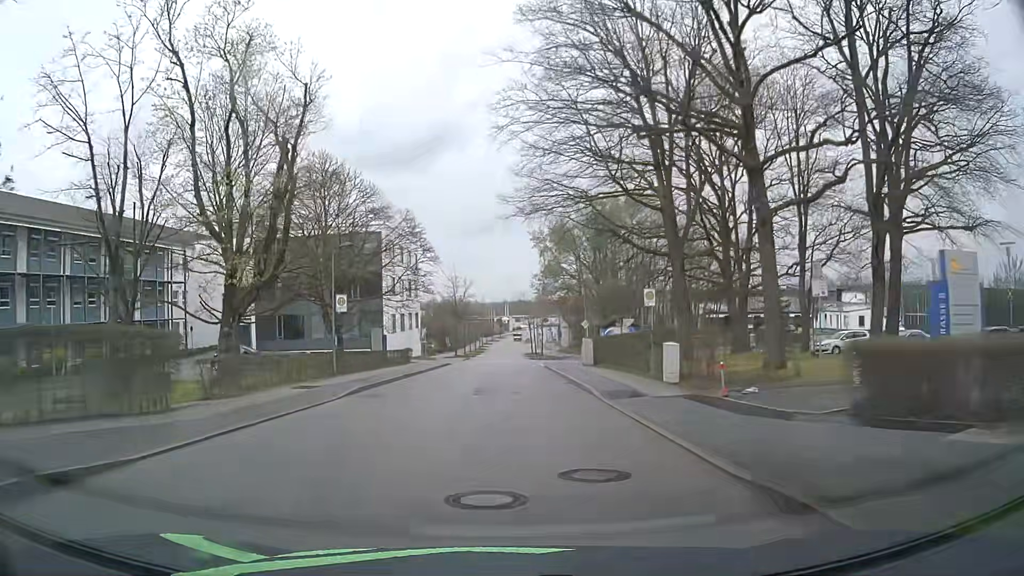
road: residential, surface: asphalt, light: Day
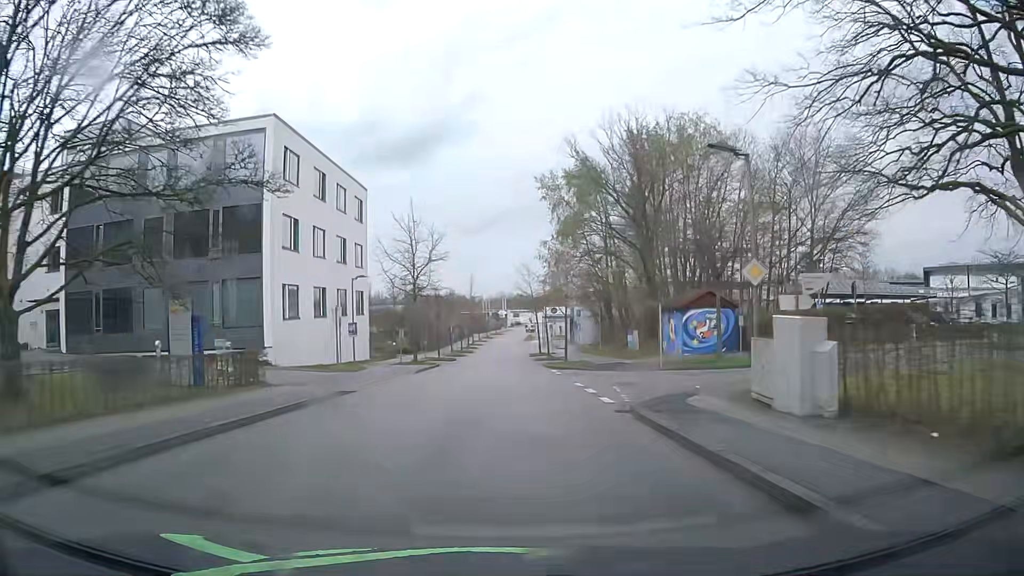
(+0.2, +30.7) m; 0°
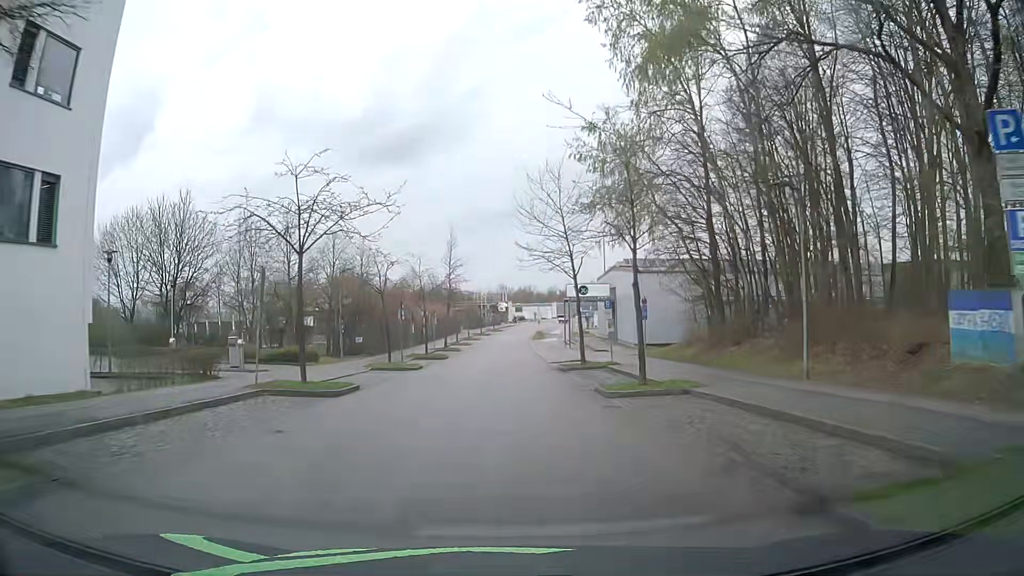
(+0.1, +38.1) m; 0°
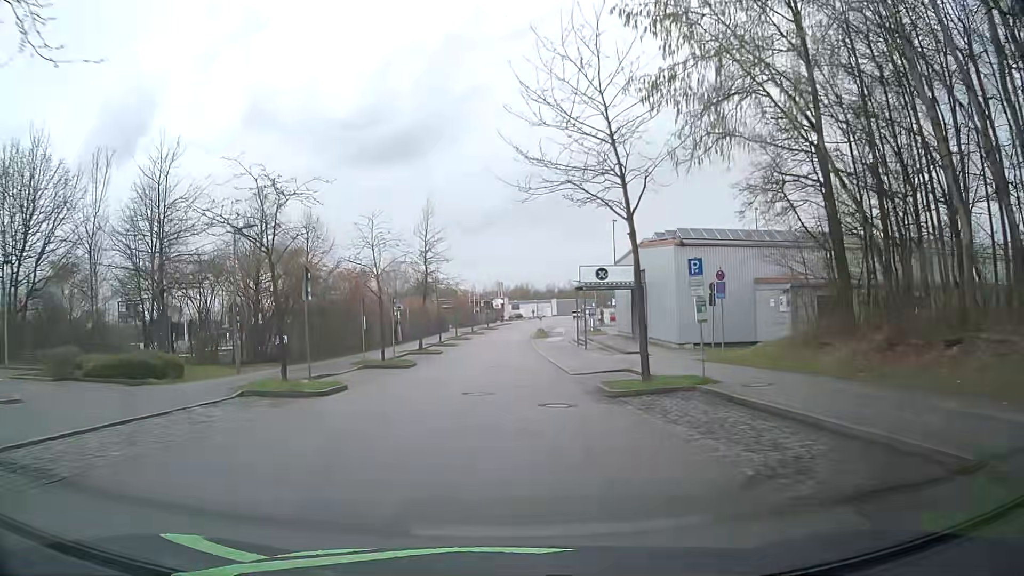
(0.0, +15.1) m; 0°
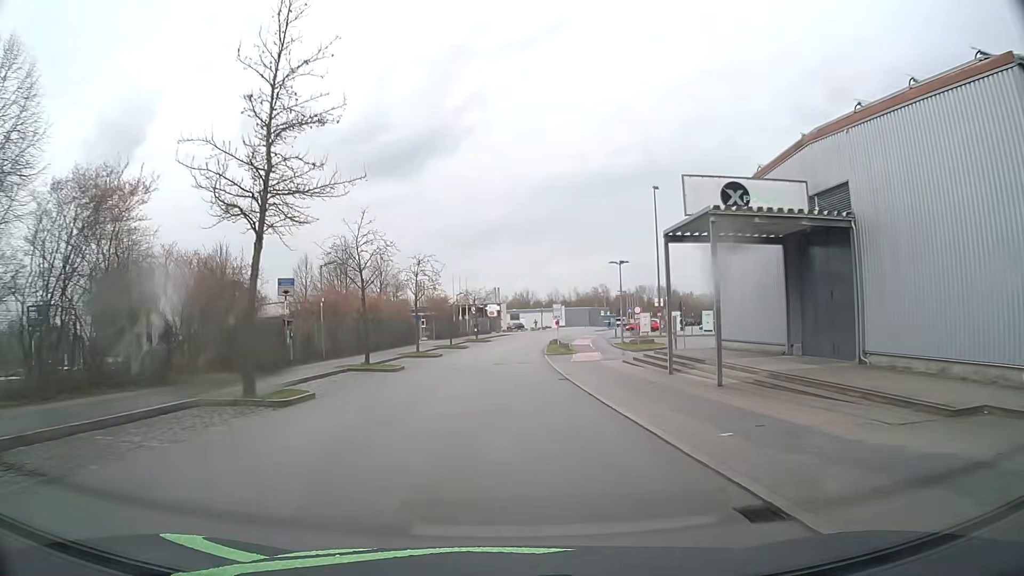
(+0.1, +30.3) m; 0°
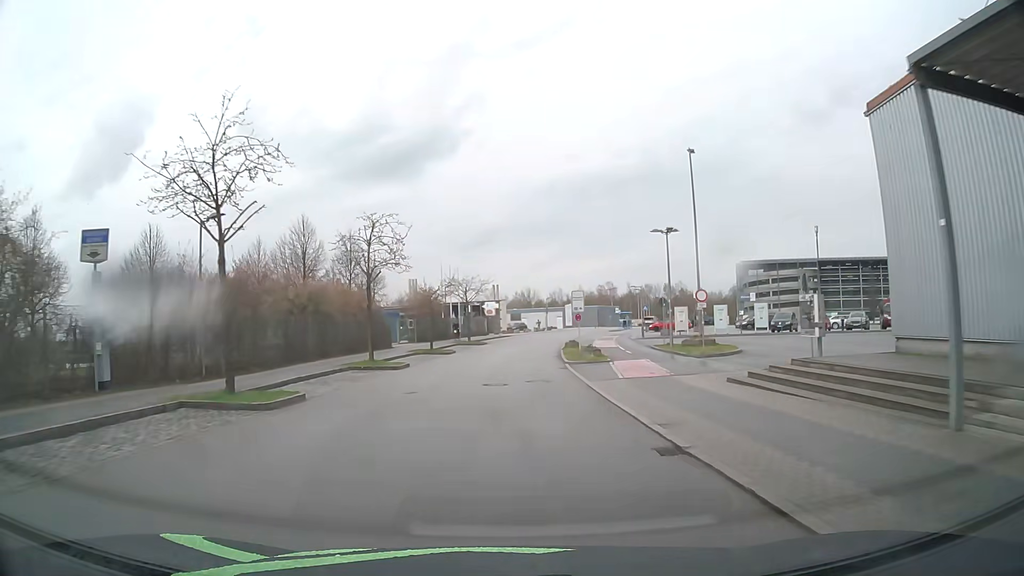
(0.0, +14.9) m; 0°
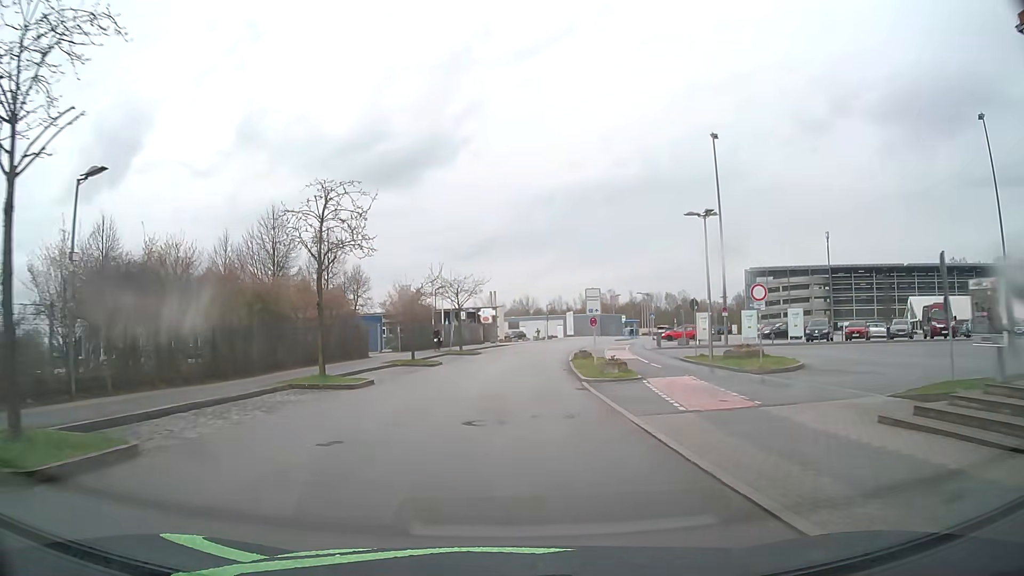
(0.0, +7.3) m; 0°
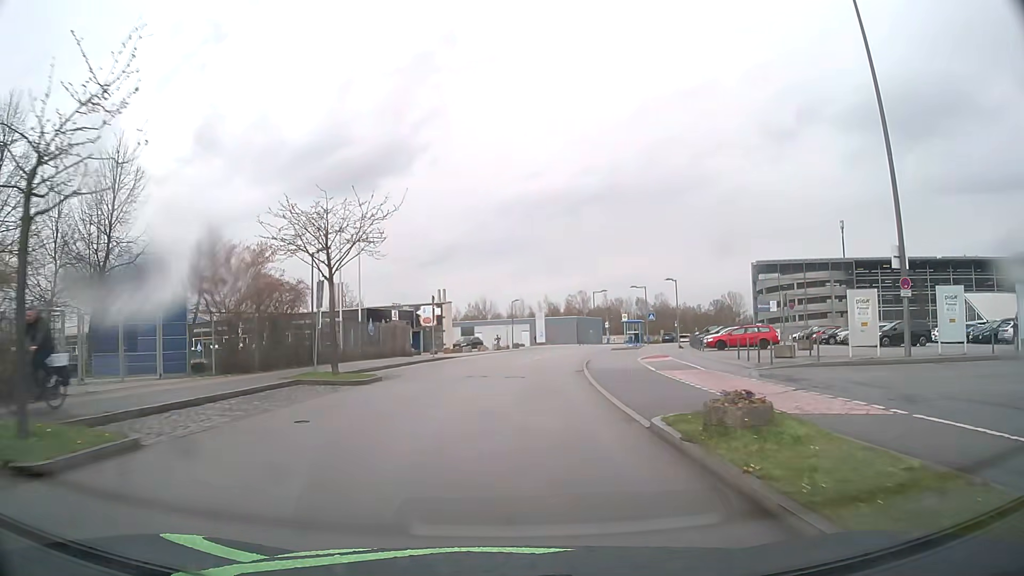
(+0.6, +27.6) m; +4°
(0, +10) (+1, +20) (+2, +30) (+3, +40) (+5, +50) (+7, +59) (+9, +69) (+13, +79) (+16, +88) (+21, +97) m
